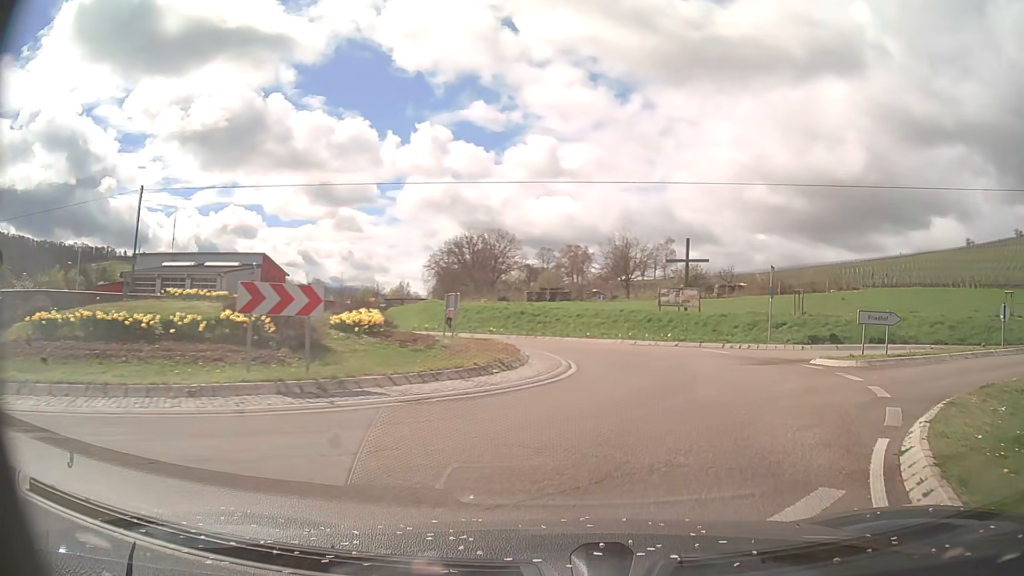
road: primary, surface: asphalt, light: Day
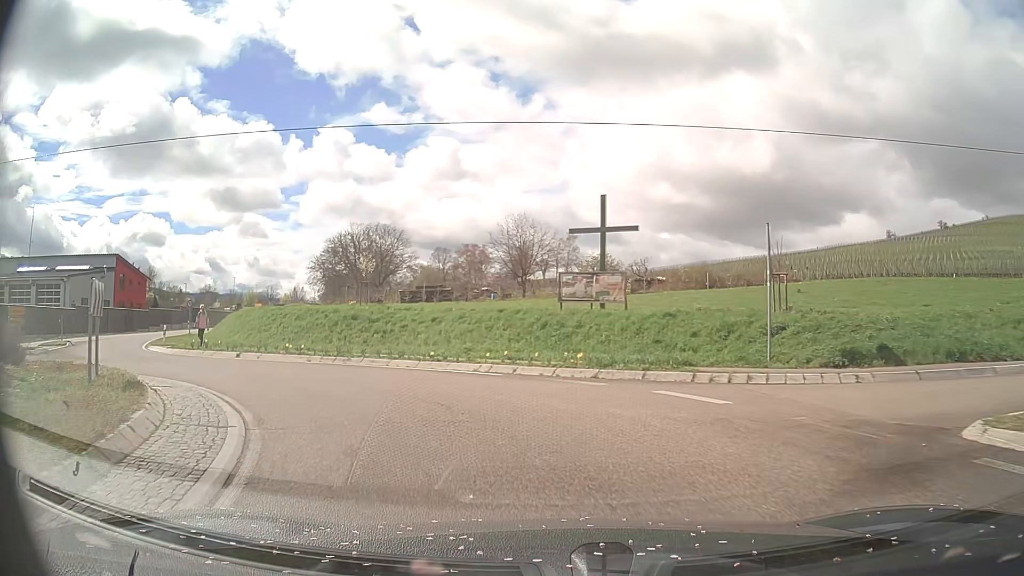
(+2.0, +13.1) m; +10°
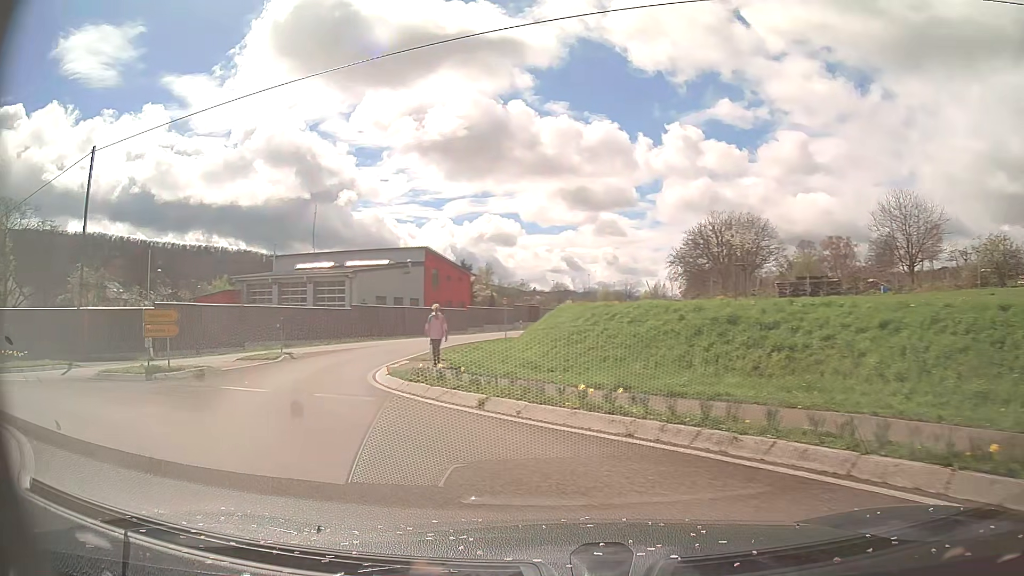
(-2.8, +11.1) m; -31°
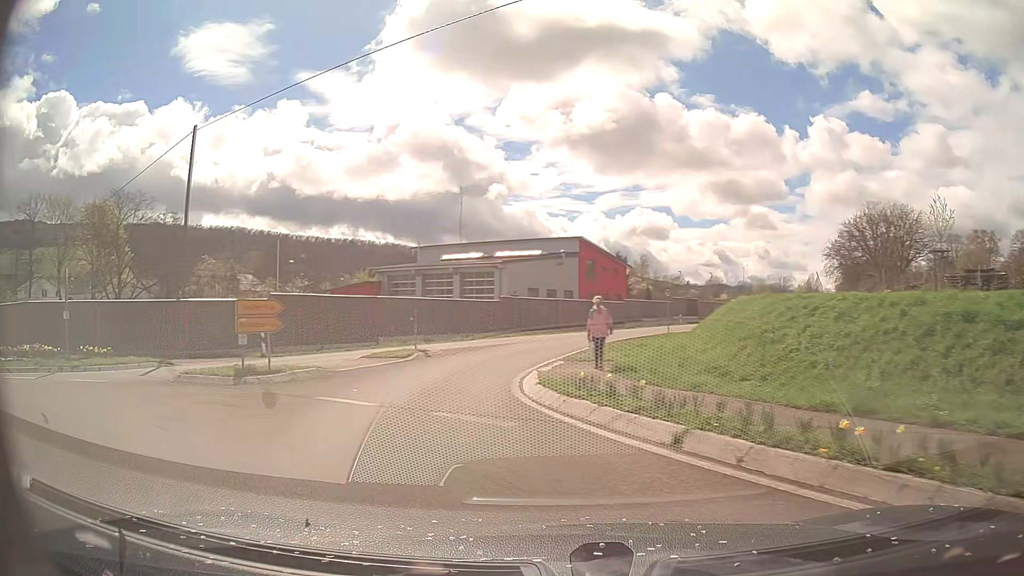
(-0.4, +3.4) m; -13°
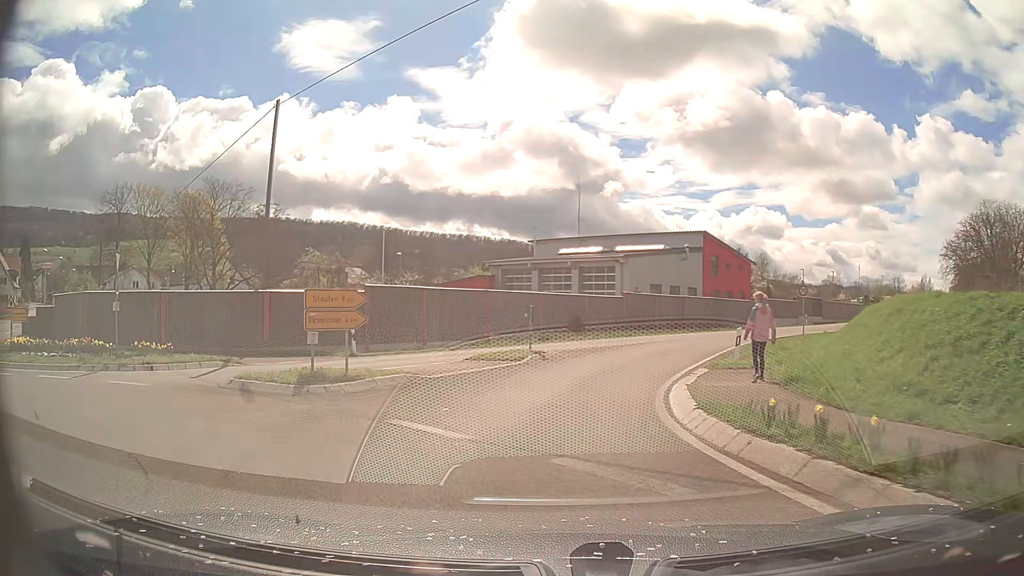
(-0.3, +3.2) m; -10°
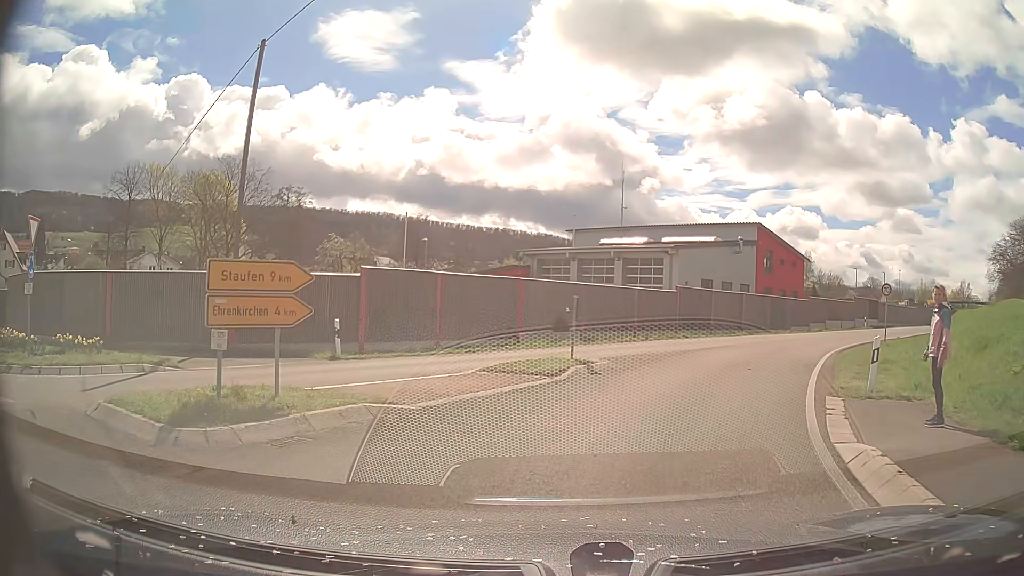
(-0.3, +5.4) m; -3°
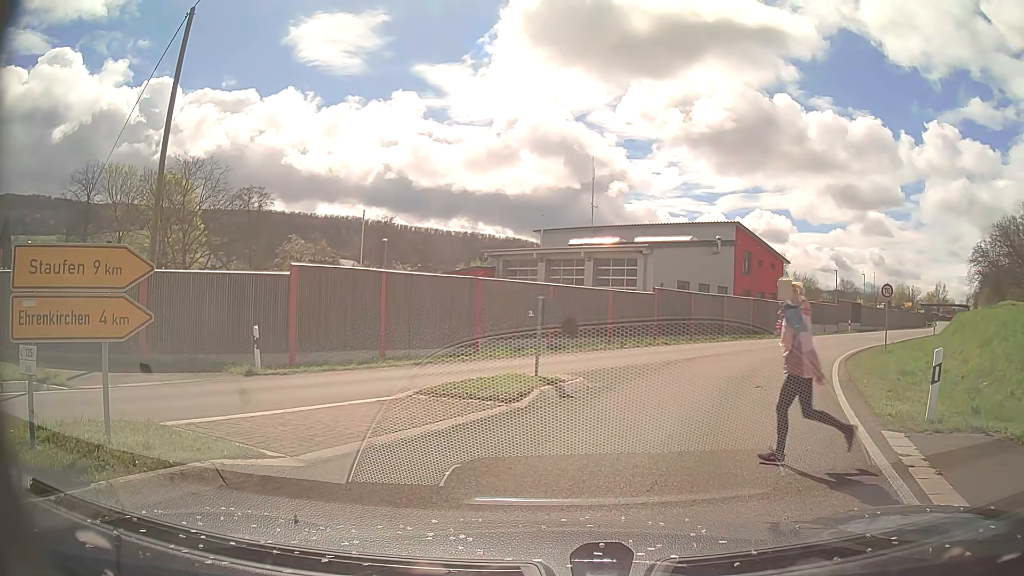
(+0.1, +2.8) m; +3°
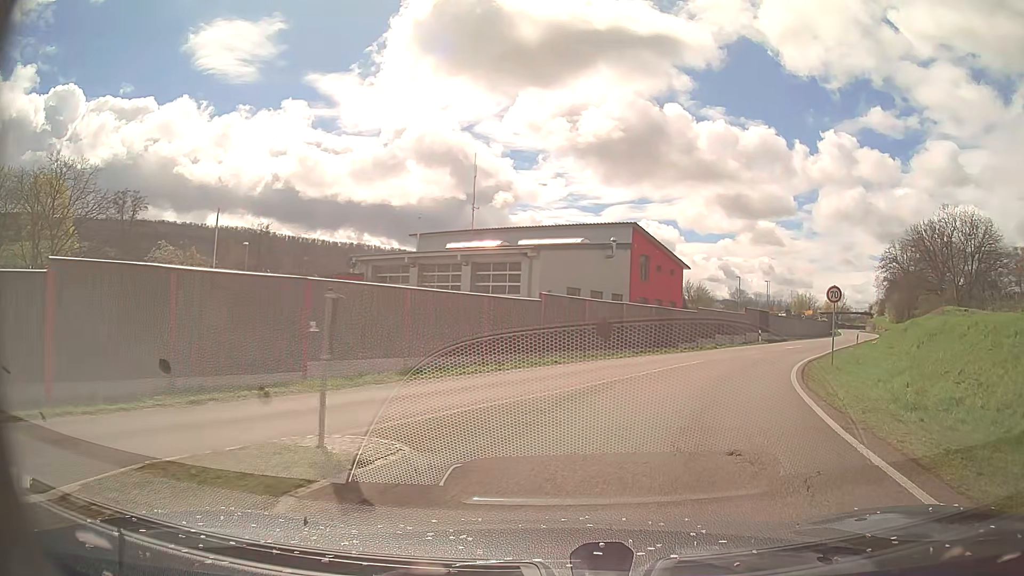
(+0.5, +6.4) m; +9°
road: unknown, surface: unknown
(+1, +10) (+5, +19) (+9, +28) (+13, +37) (+18, +46) (+24, +54) (+29, +63) (+34, +71) (+39, +80) (+44, +89) m
